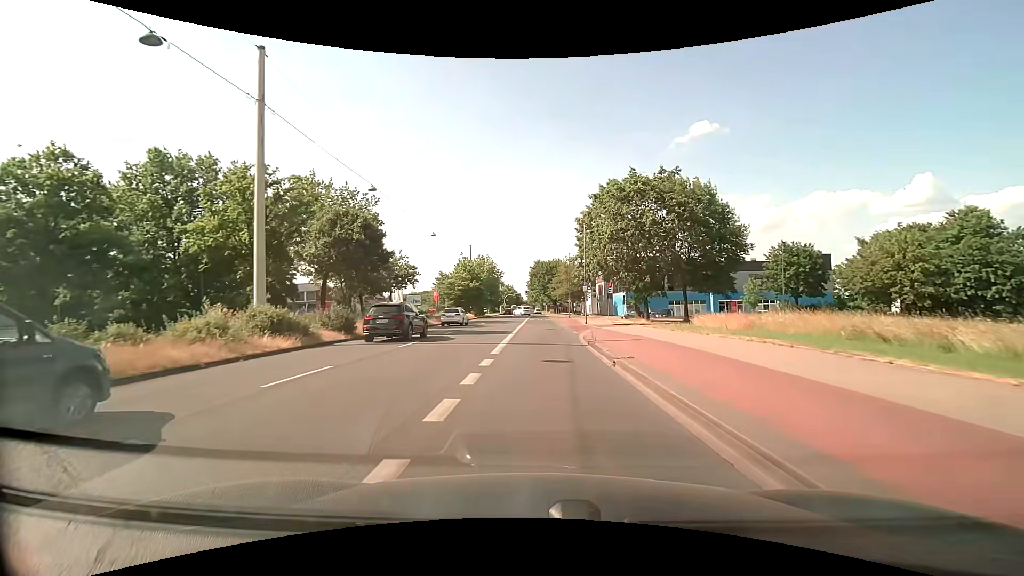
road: primary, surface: asphalt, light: Day
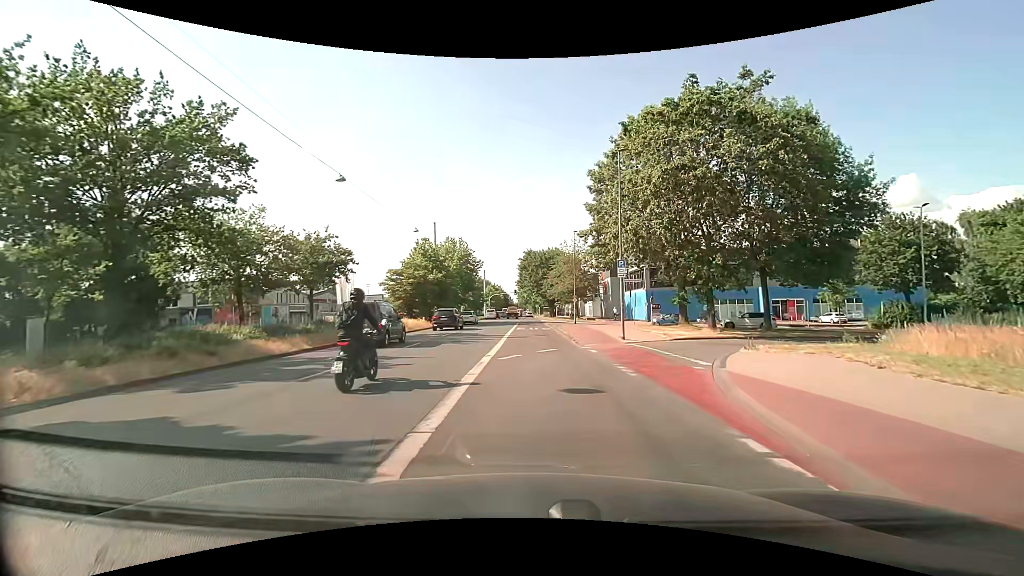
(-0.2, +24.0) m; +1°
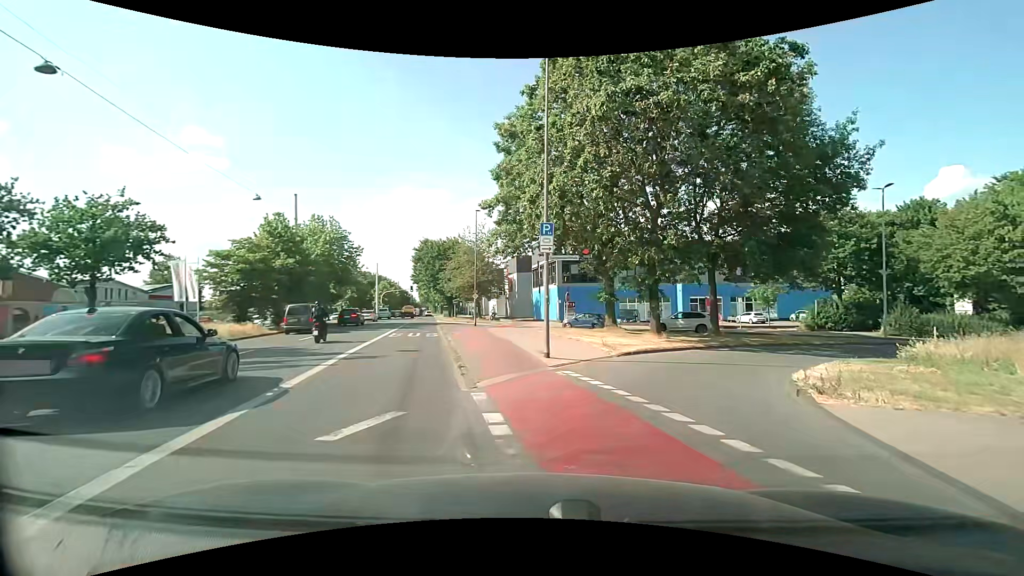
(+1.0, +11.5) m; +11°
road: primary_link
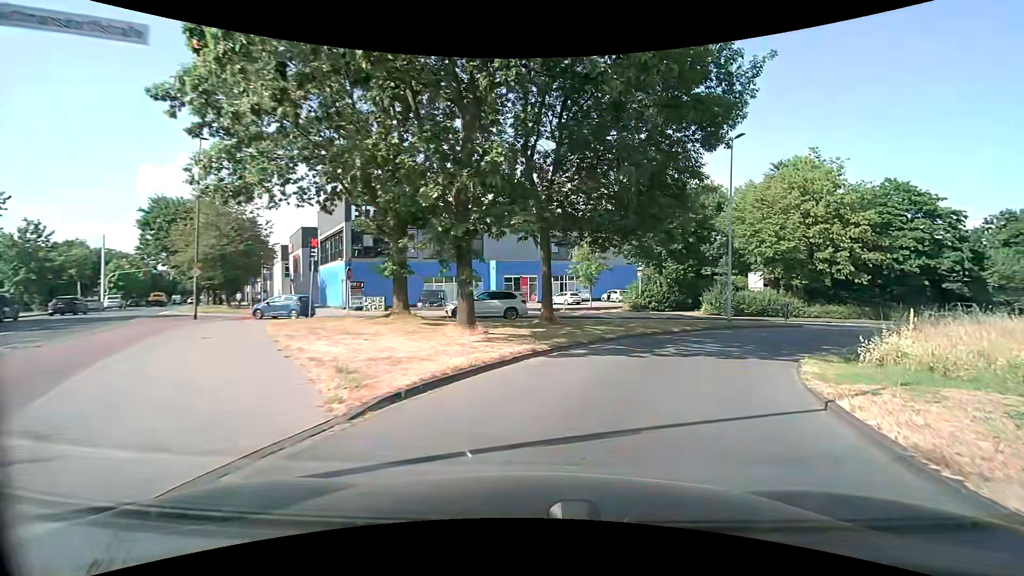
(+2.1, +12.0) m; +20°
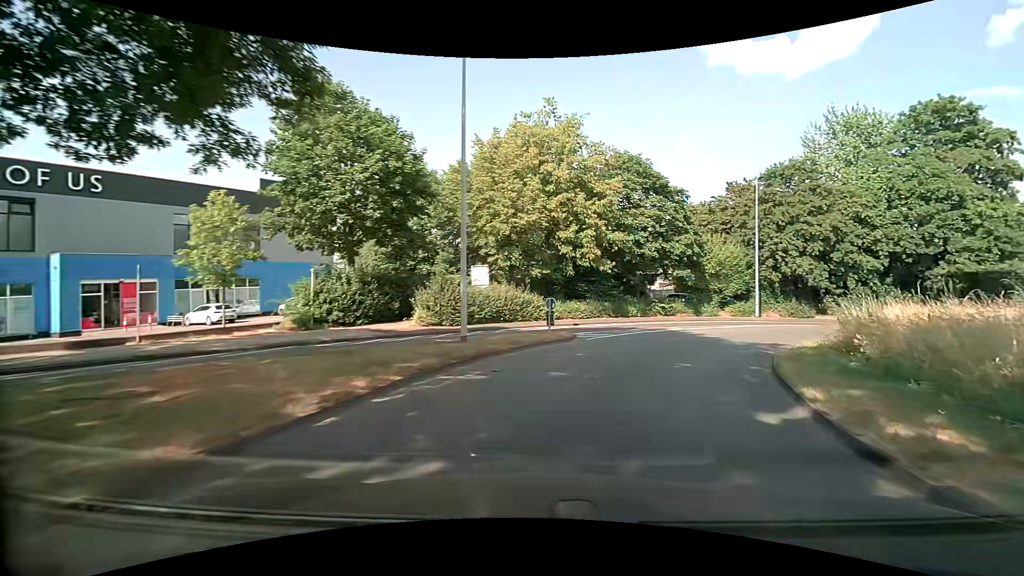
(+4.7, +16.3) m; +32°
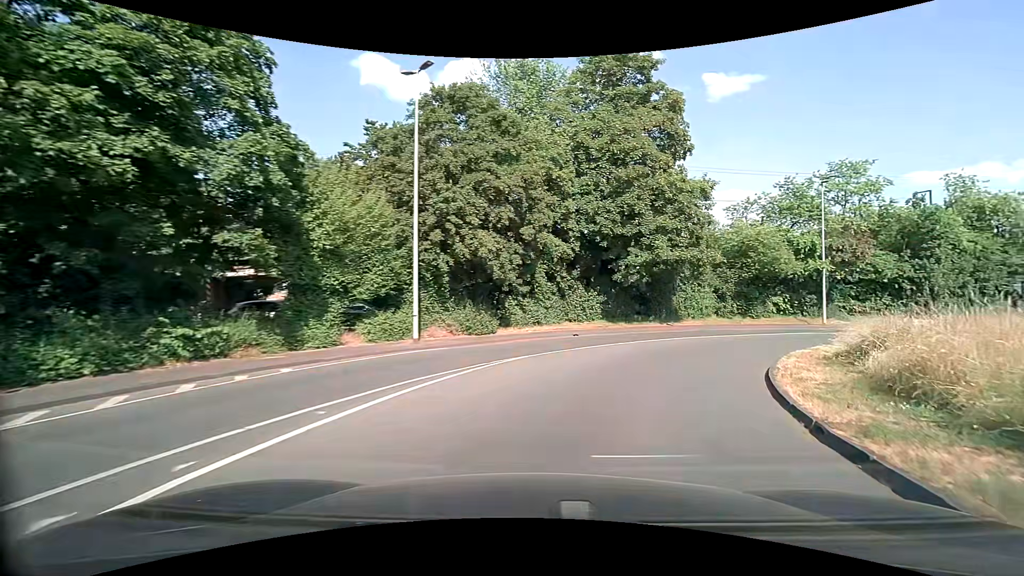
(+7.0, +20.9) m; +38°
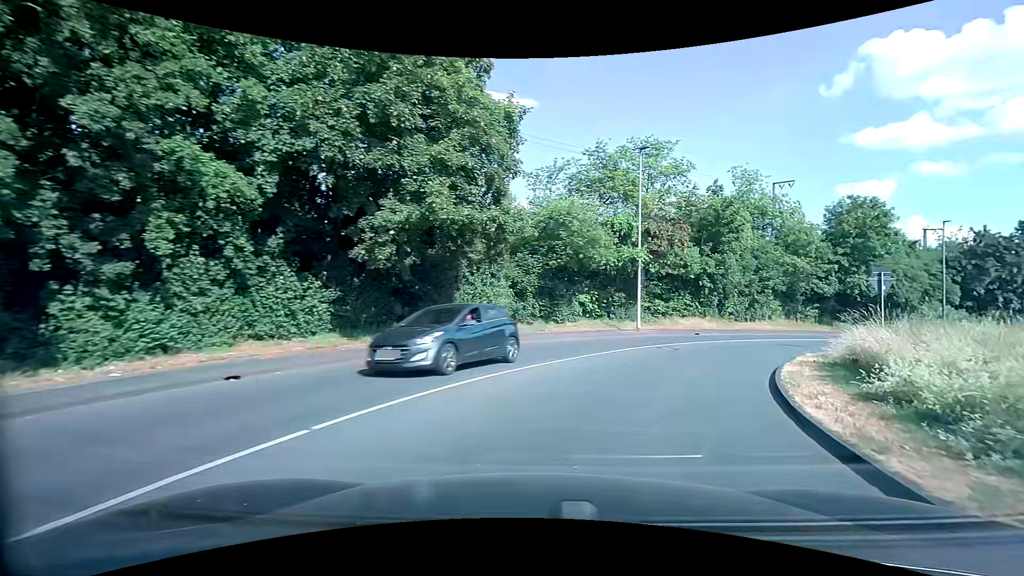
(+2.9, +13.4) m; +24°
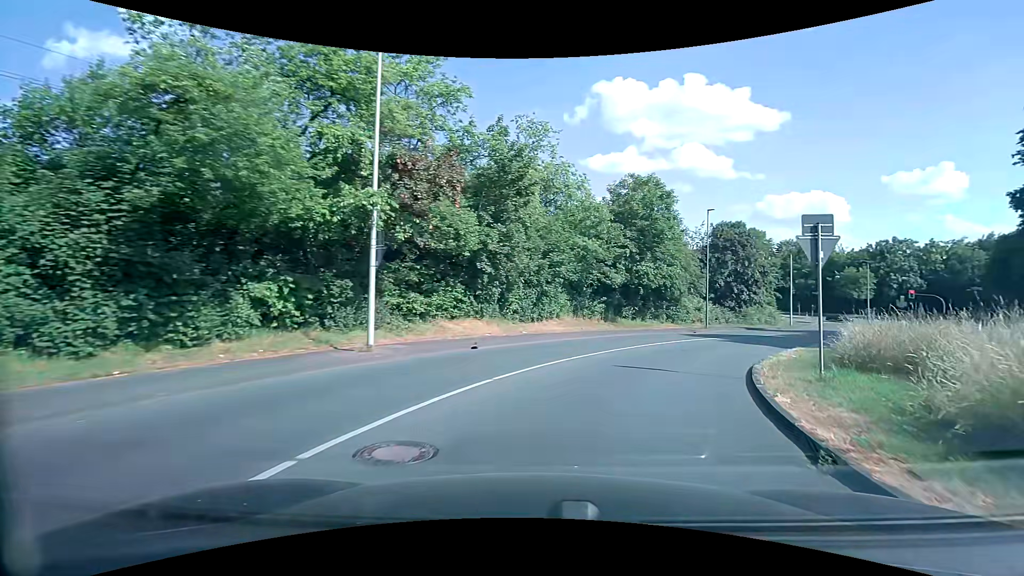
(+3.1, +13.5) m; +25°
